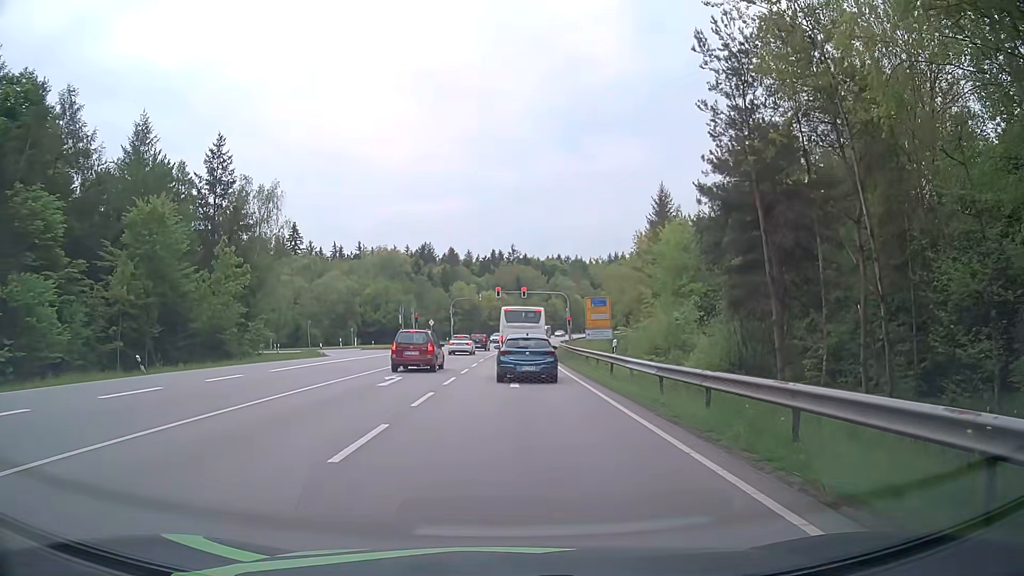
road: secondary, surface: asphalt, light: Day
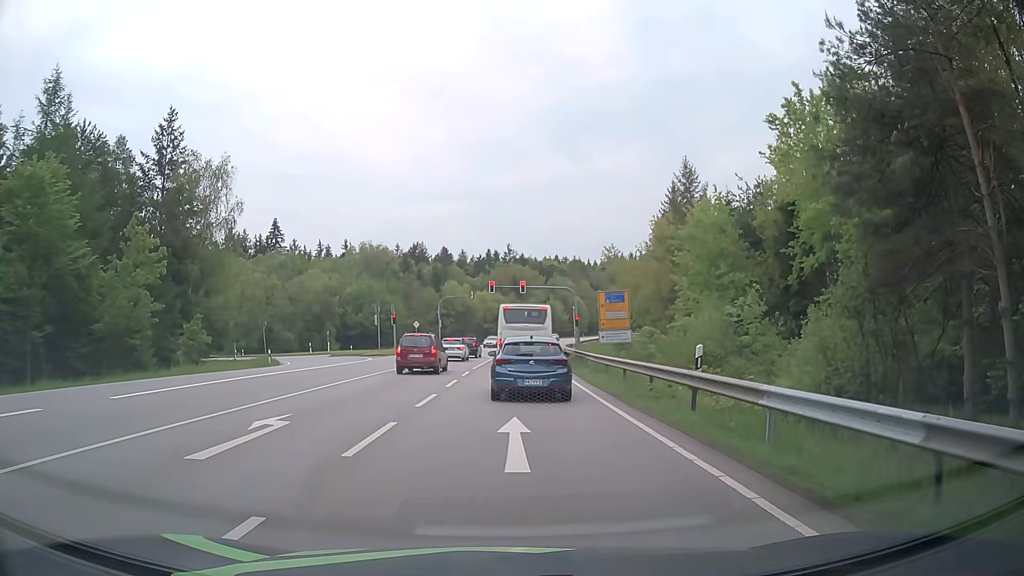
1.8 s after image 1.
(0.0, +11.0) m; 0°
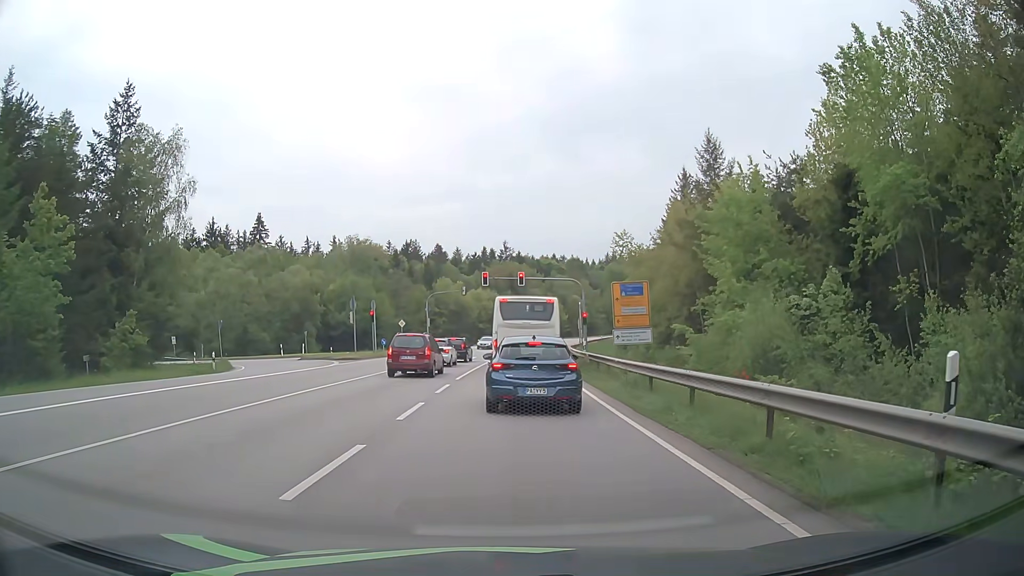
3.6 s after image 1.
(0.0, +8.0) m; 0°
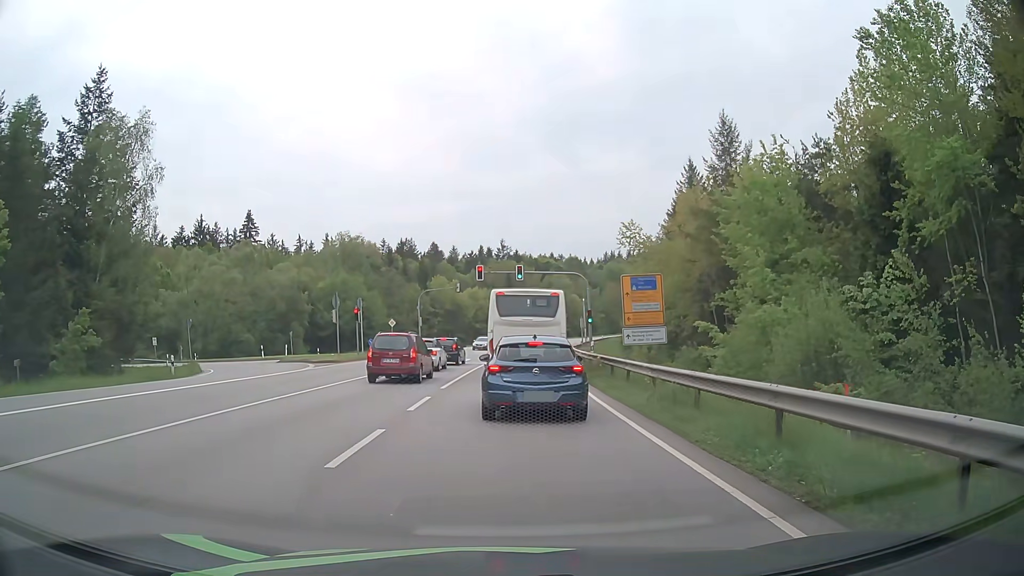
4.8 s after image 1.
(0.0, +4.4) m; 0°
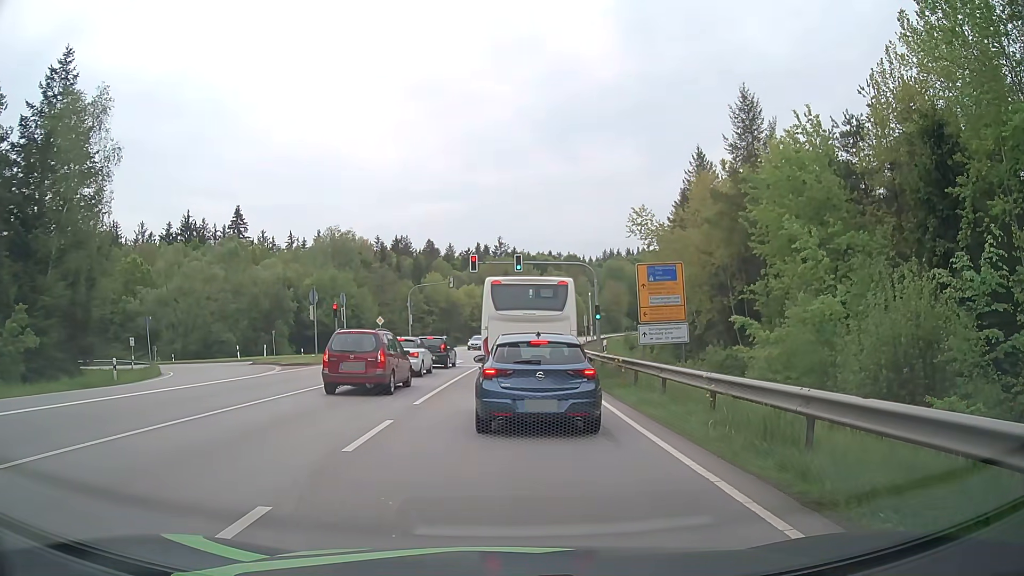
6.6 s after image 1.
(0.0, +4.9) m; 0°
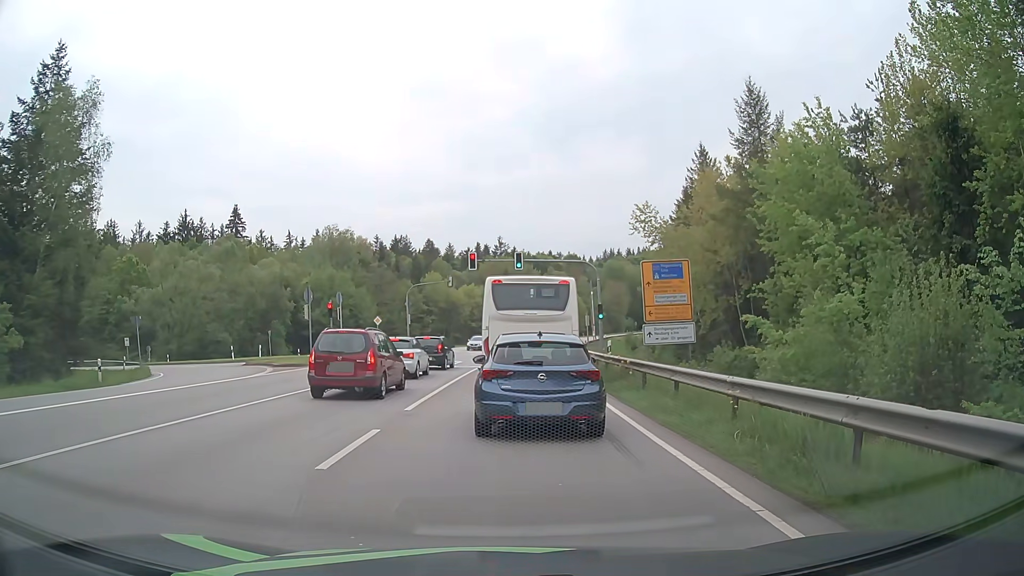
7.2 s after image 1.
(0.0, +1.1) m; 0°
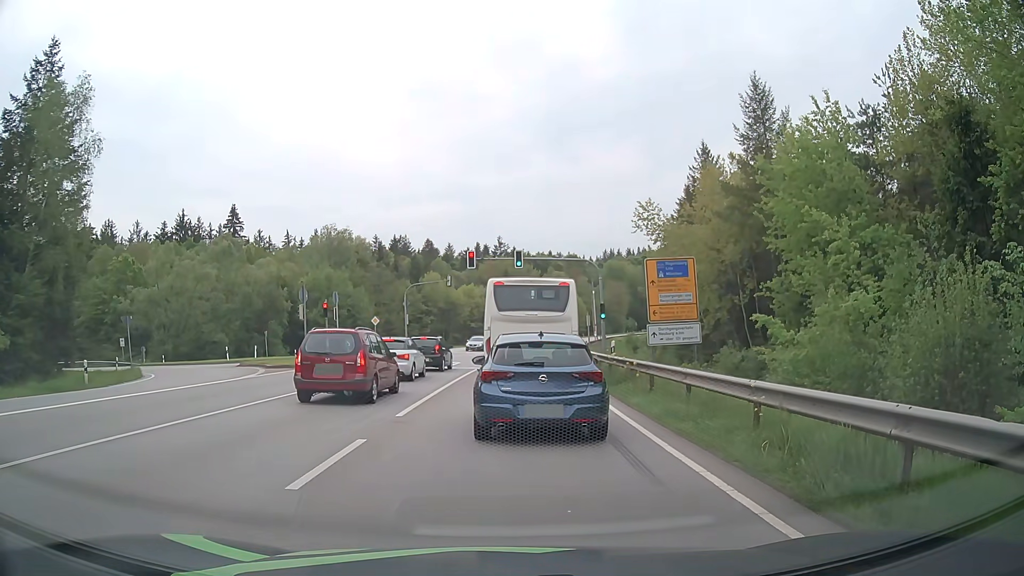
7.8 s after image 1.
(0.0, +1.0) m; 0°
